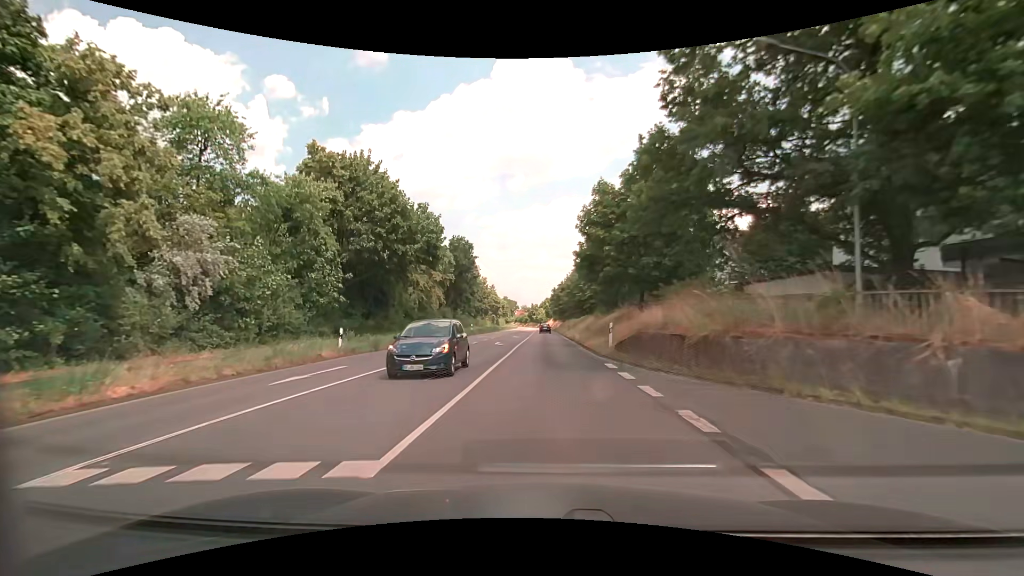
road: secondary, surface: asphalt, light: Day
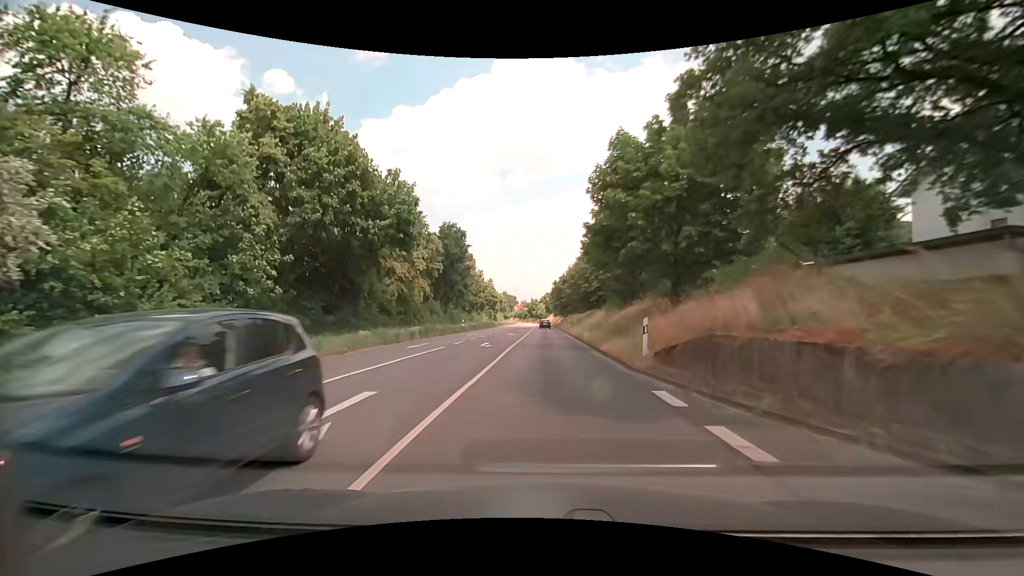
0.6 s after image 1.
(0.0, +7.5) m; 0°
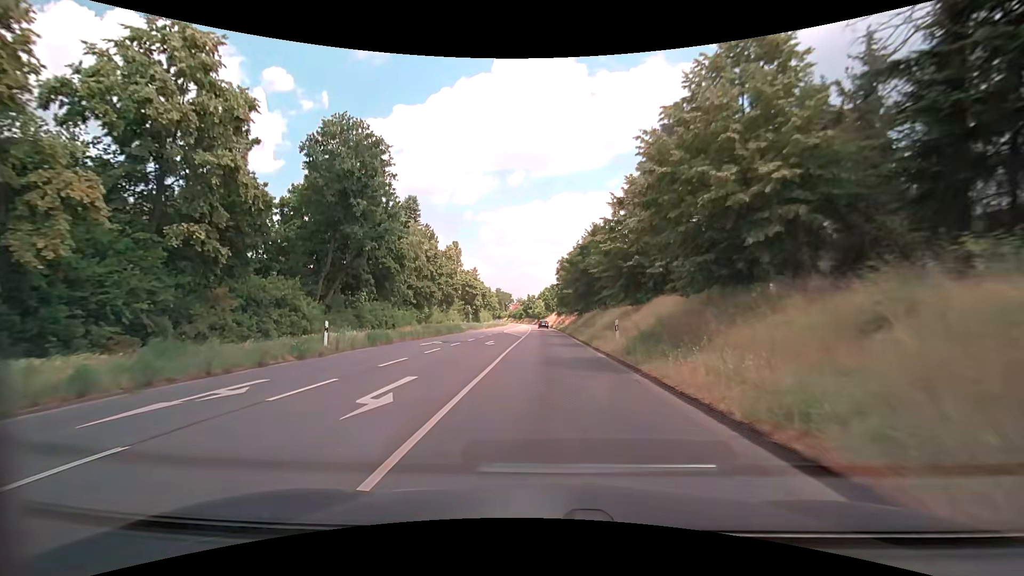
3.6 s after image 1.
(-0.3, +37.6) m; 0°
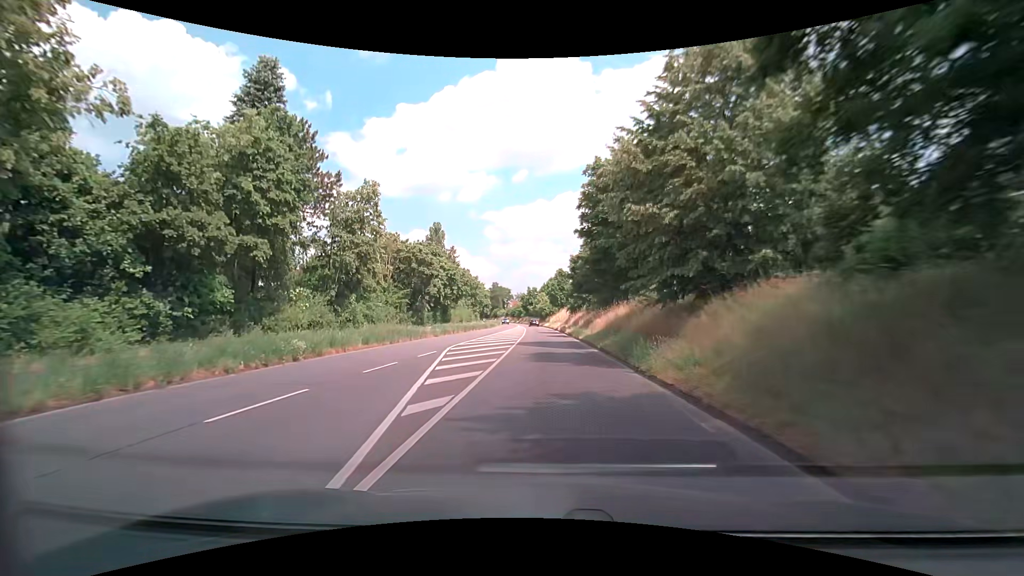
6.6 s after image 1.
(-0.1, +37.9) m; -1°
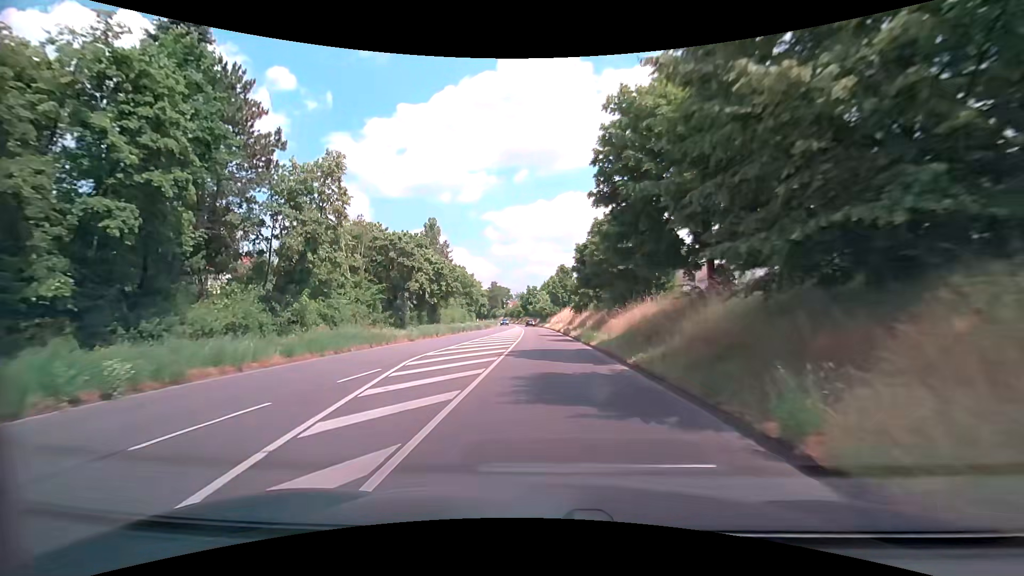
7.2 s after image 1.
(0.0, +7.6) m; +1°
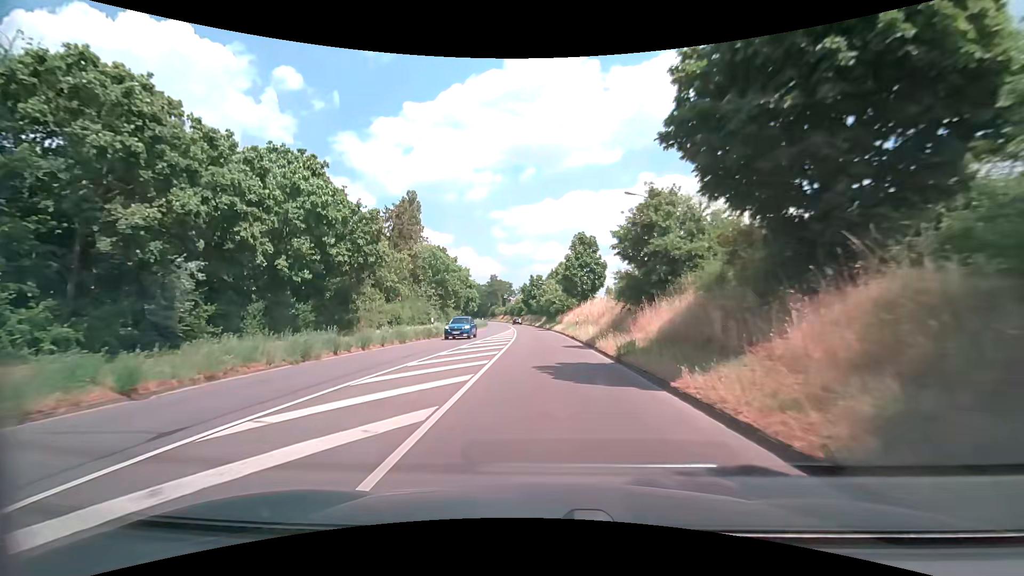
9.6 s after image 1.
(-0.5, +30.8) m; -2°
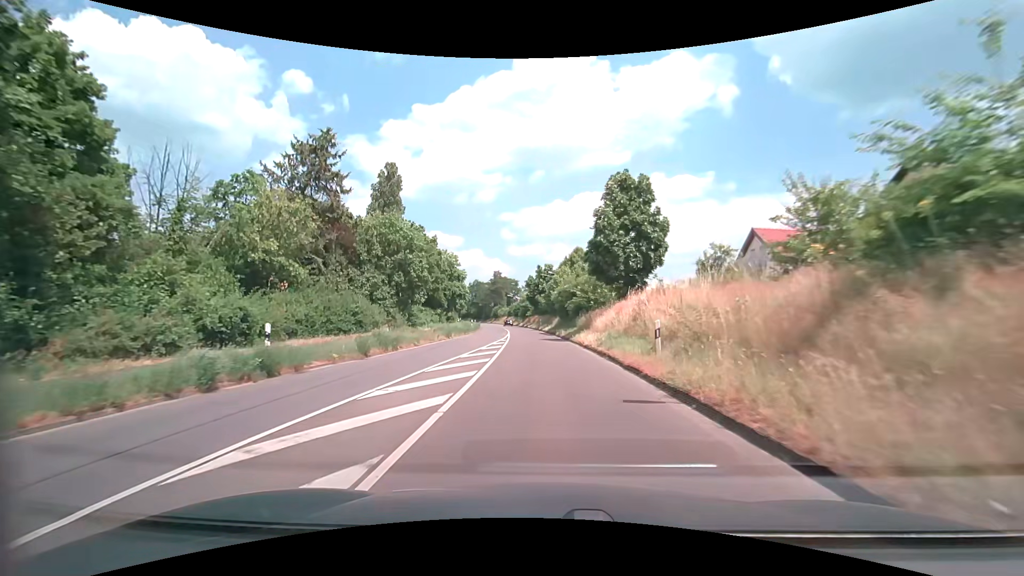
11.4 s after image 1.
(-0.1, +23.3) m; -1°
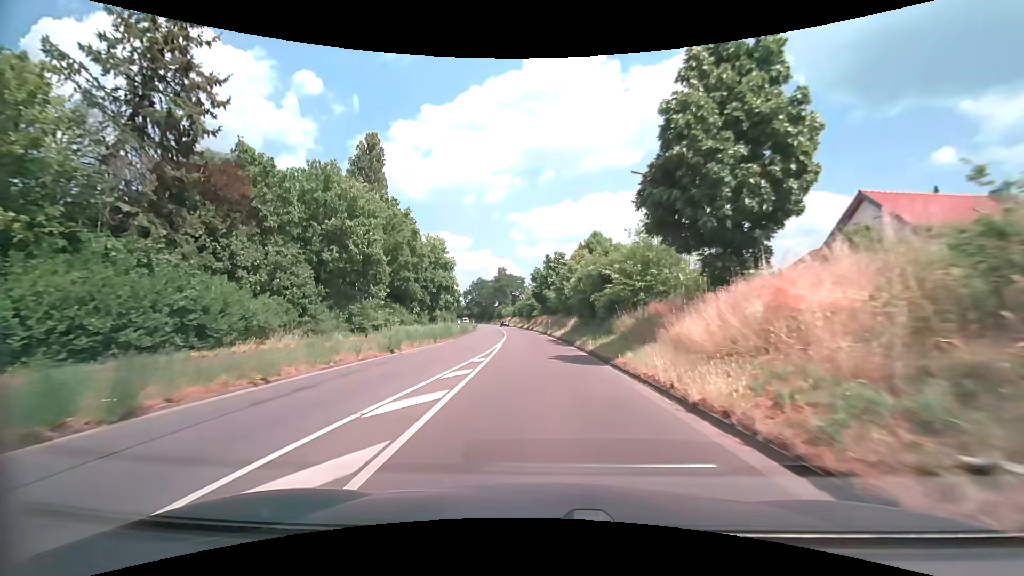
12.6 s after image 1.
(-0.1, +15.7) m; -1°
(0, +10) (0, +20) (-1, +30) (-1, +40) (-2, +50) (-3, +60) (-4, +70) (-5, +80) (-6, +90) (-8, +100) m
